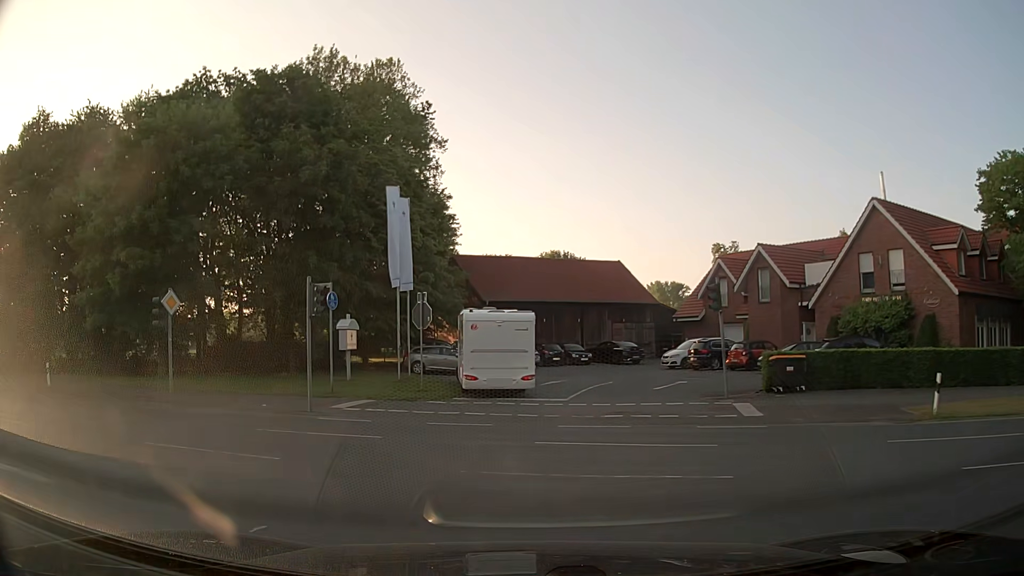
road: secondary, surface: asphalt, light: Day
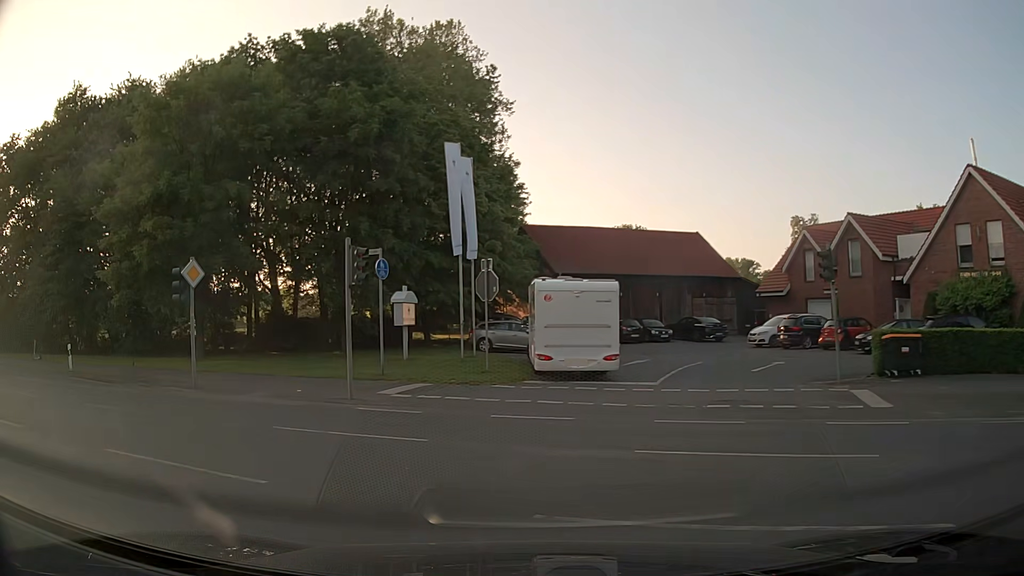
(-0.2, +3.2) m; -5°
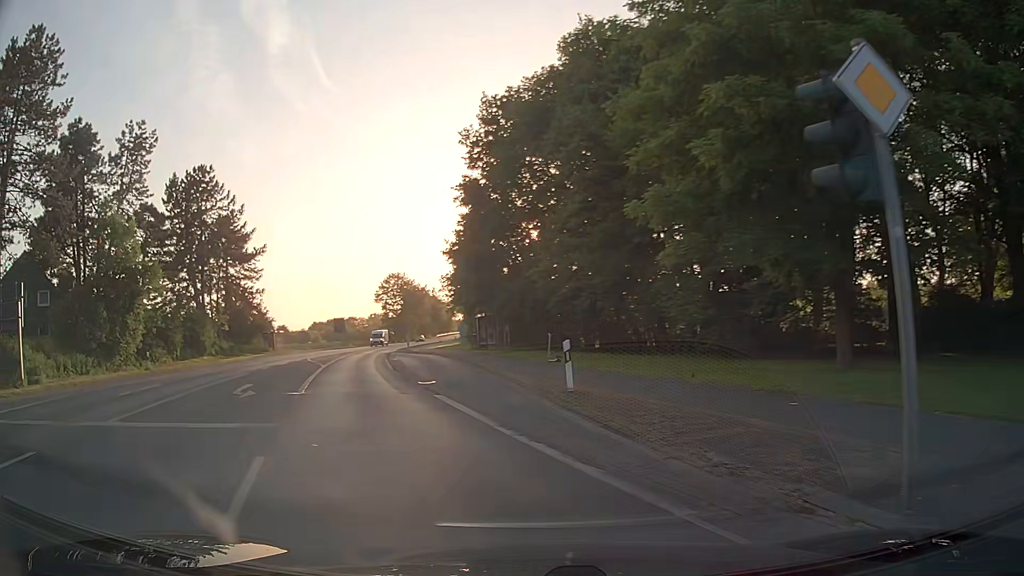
(-6.4, +13.1) m; -52°
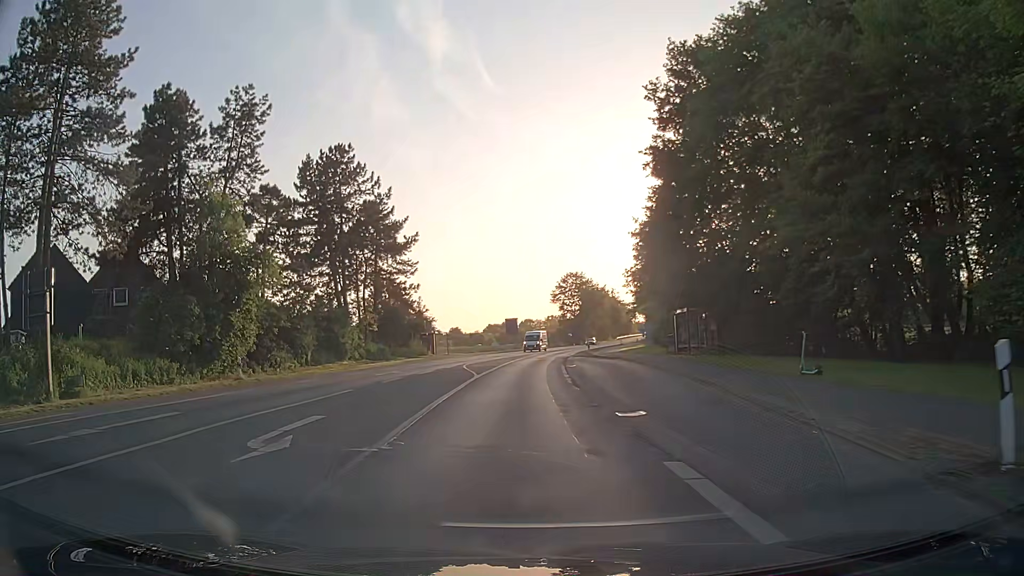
(-1.4, +9.3) m; -15°
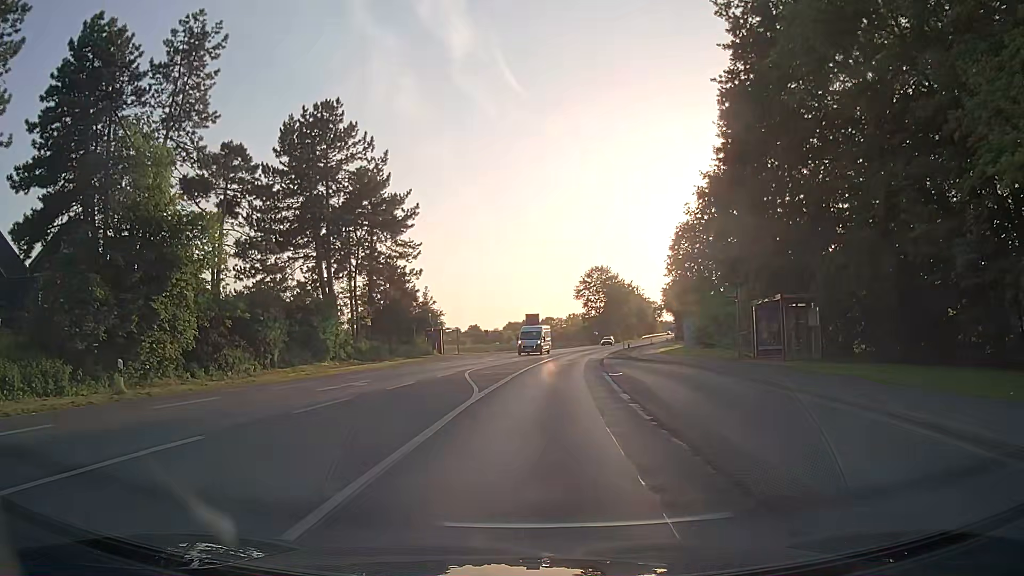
(-0.4, +10.8) m; -2°
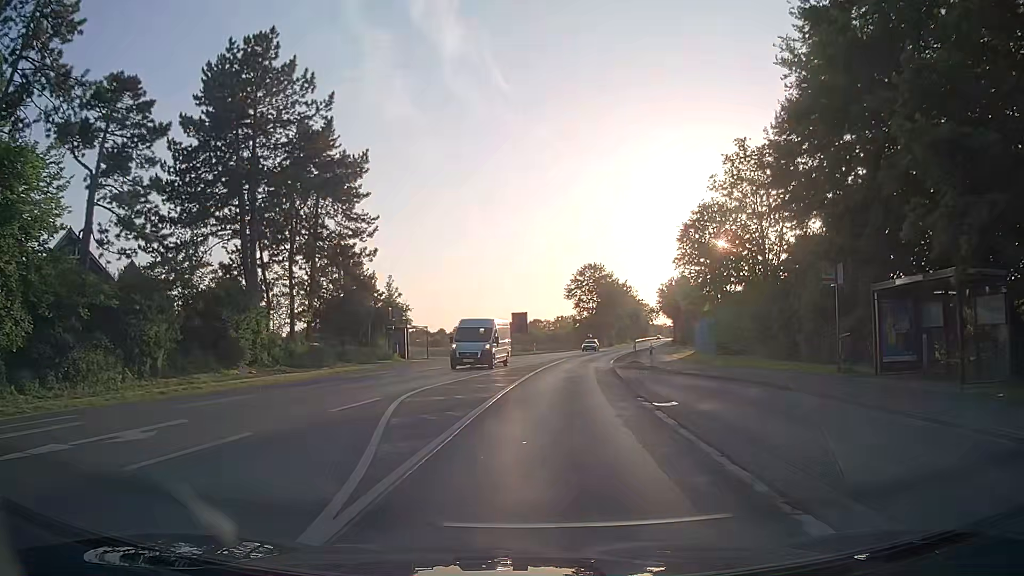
(0.0, +12.2) m; 0°
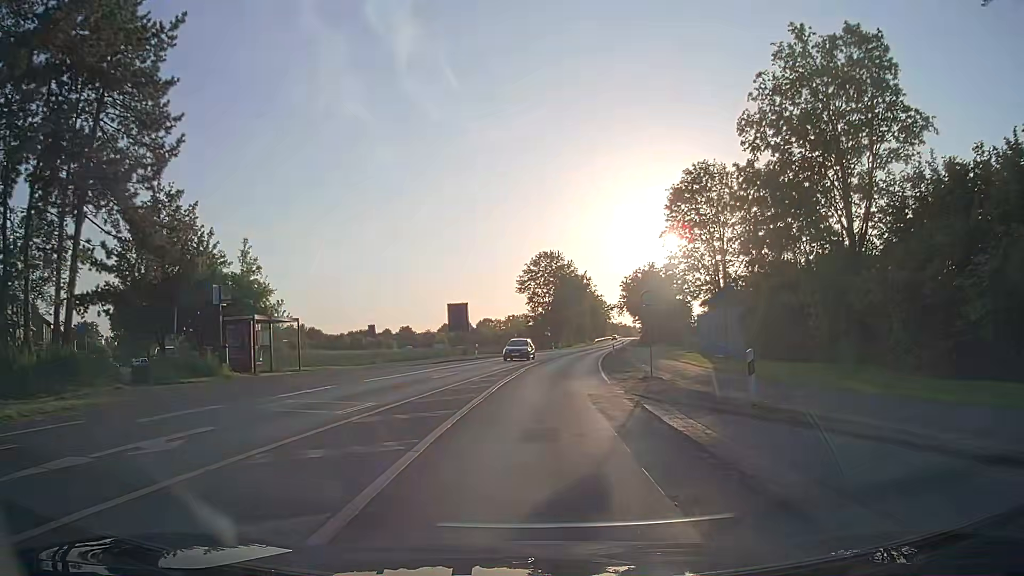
(+0.9, +20.4) m; +4°
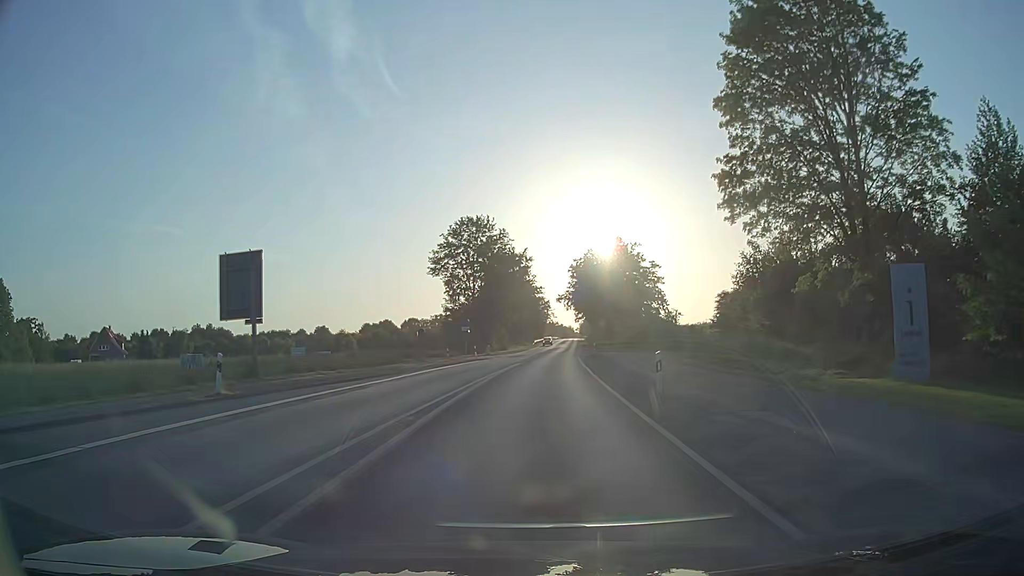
(+1.9, +37.7) m; +5°
(0, +10) (0, +20) (+1, +30) (+1, +40) (+2, +50) (+3, +60) (+3, +70) (+4, +80) (+5, +90) (+6, +100) m
